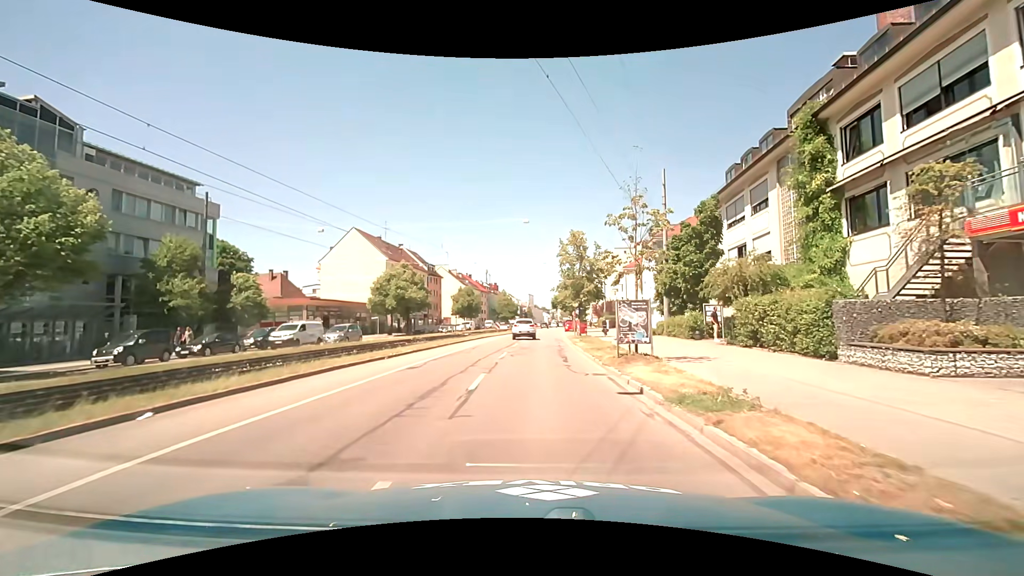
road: primary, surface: asphalt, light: Day
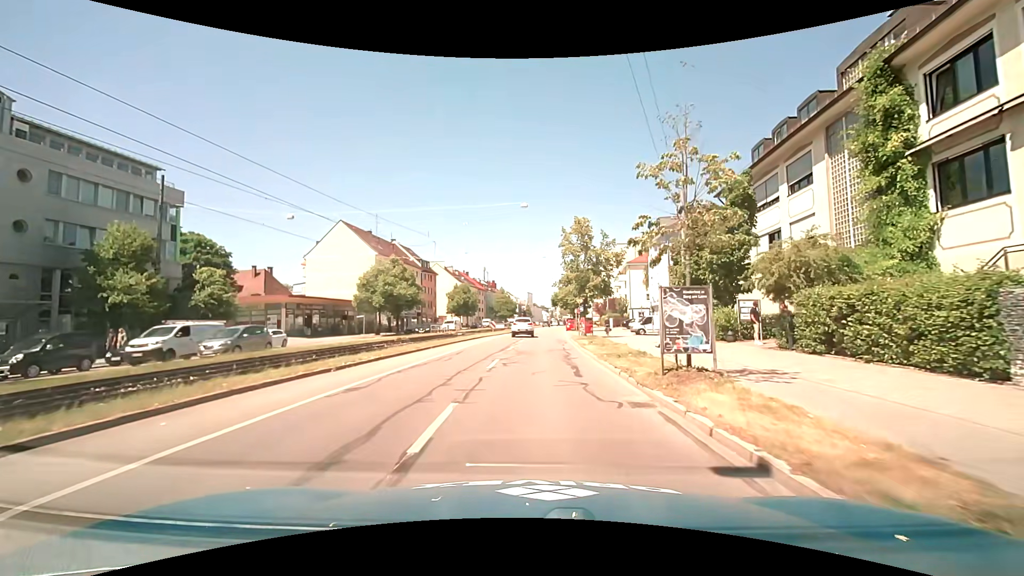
(0.0, +5.0) m; -1°
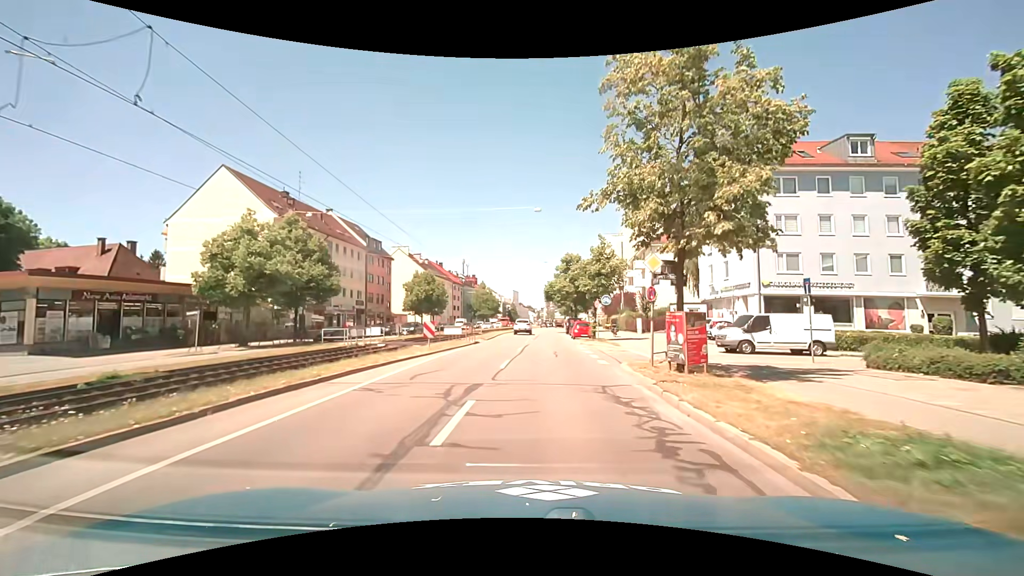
(+0.3, +27.2) m; +2°
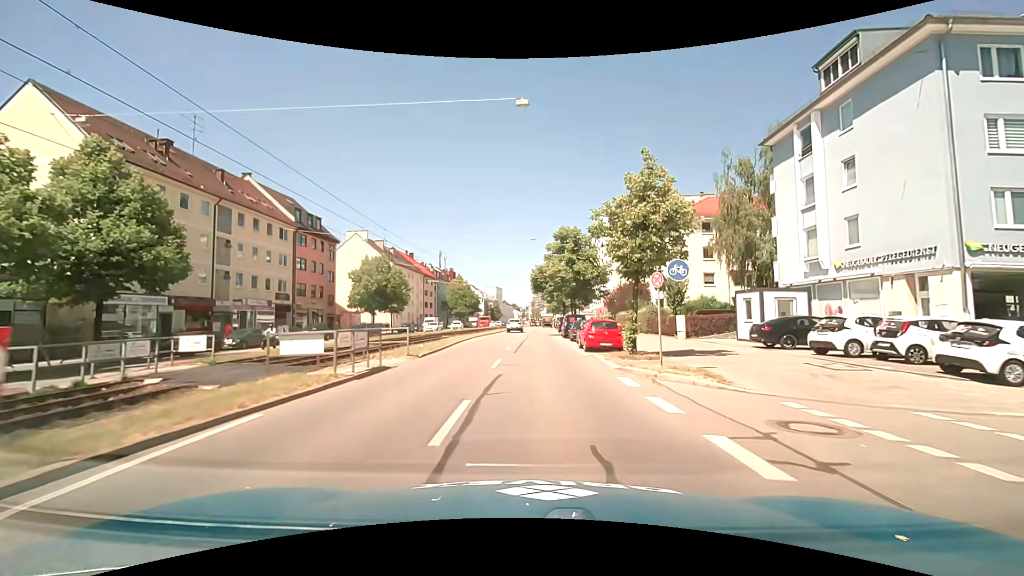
(+0.4, +18.0) m; +2°
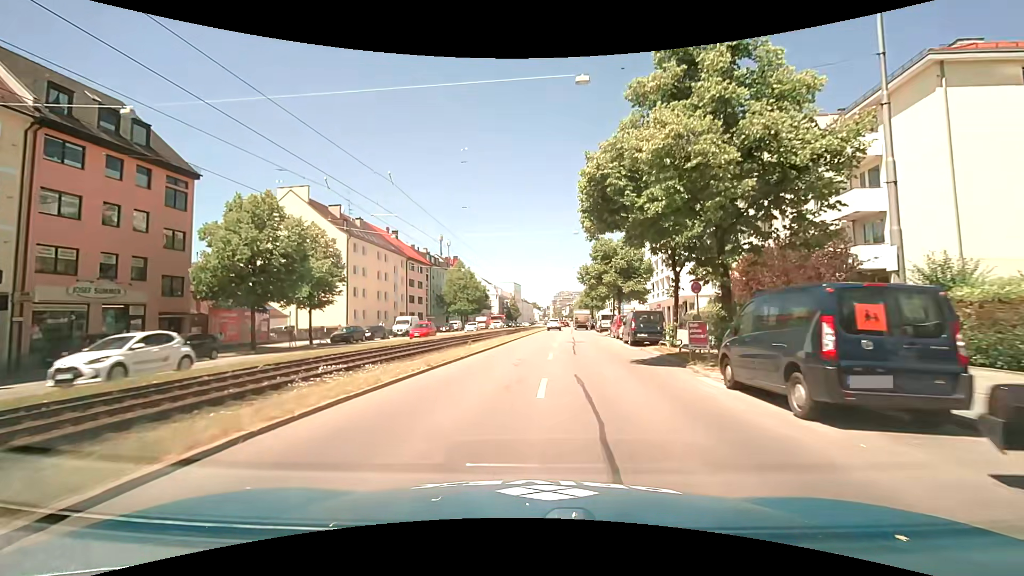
(-0.7, +32.7) m; -2°
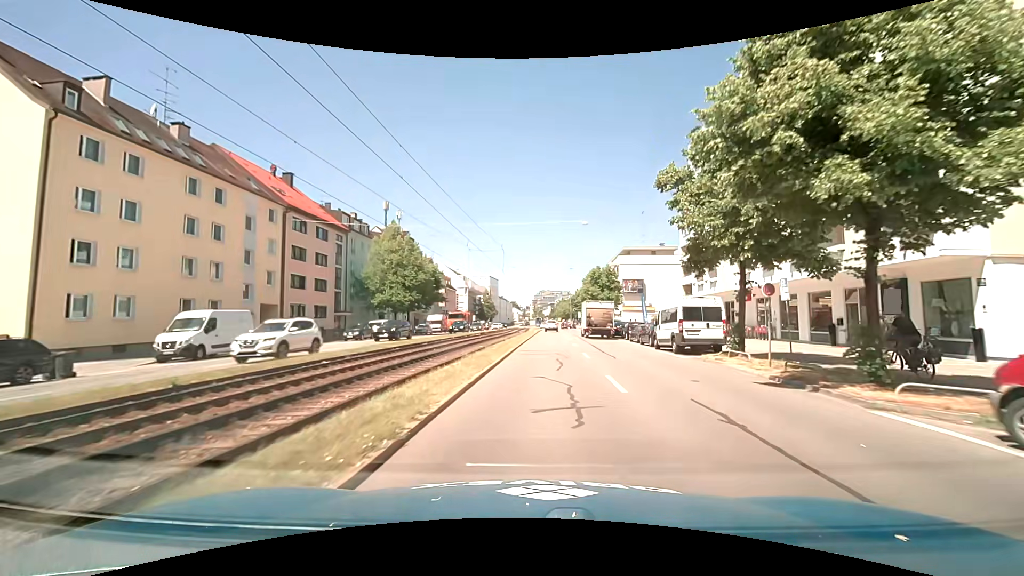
(+0.4, +35.1) m; +2°
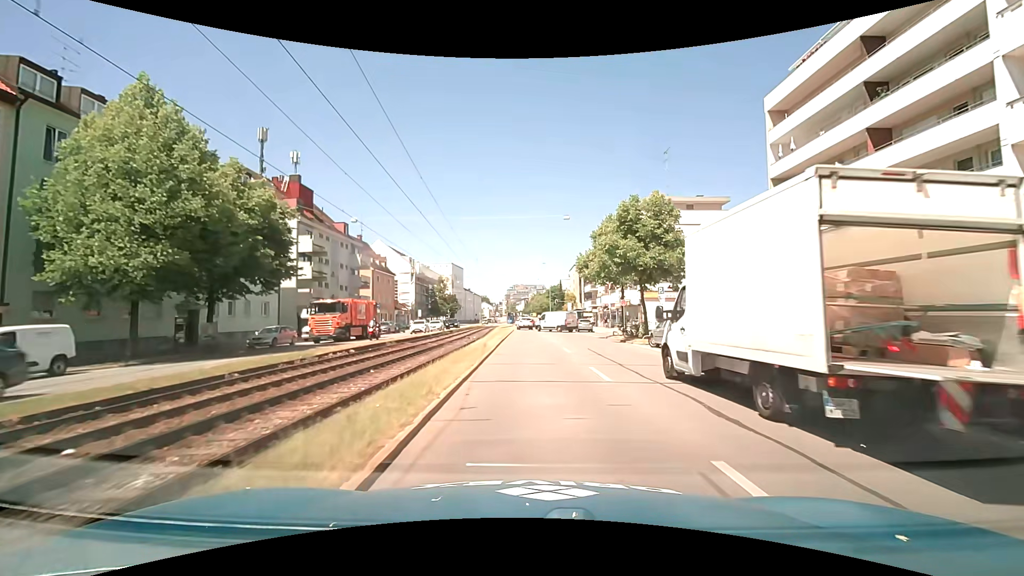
(+0.9, +34.8) m; +3°
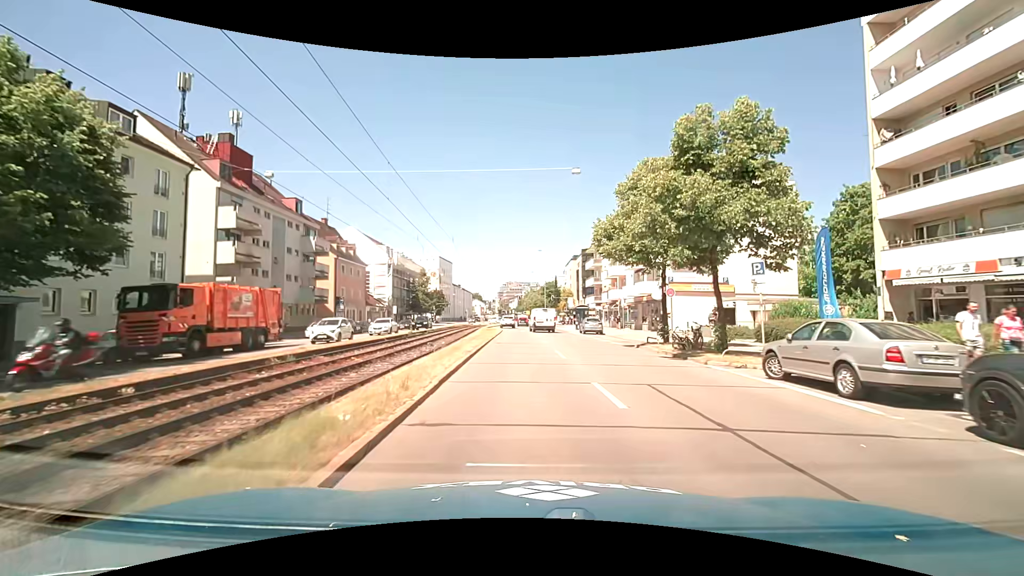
(+0.1, +12.2) m; 0°
